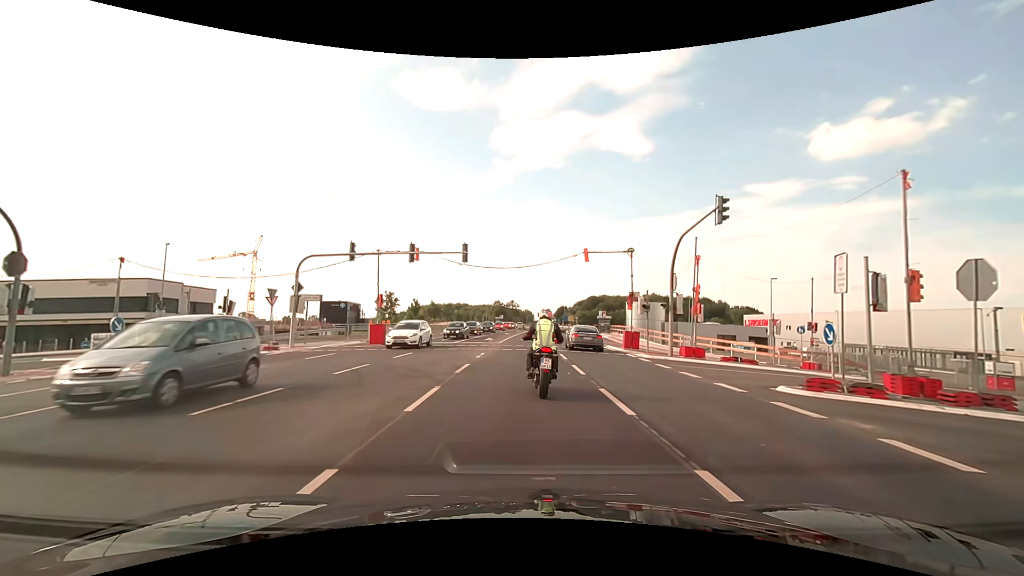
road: primary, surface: asphalt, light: Day
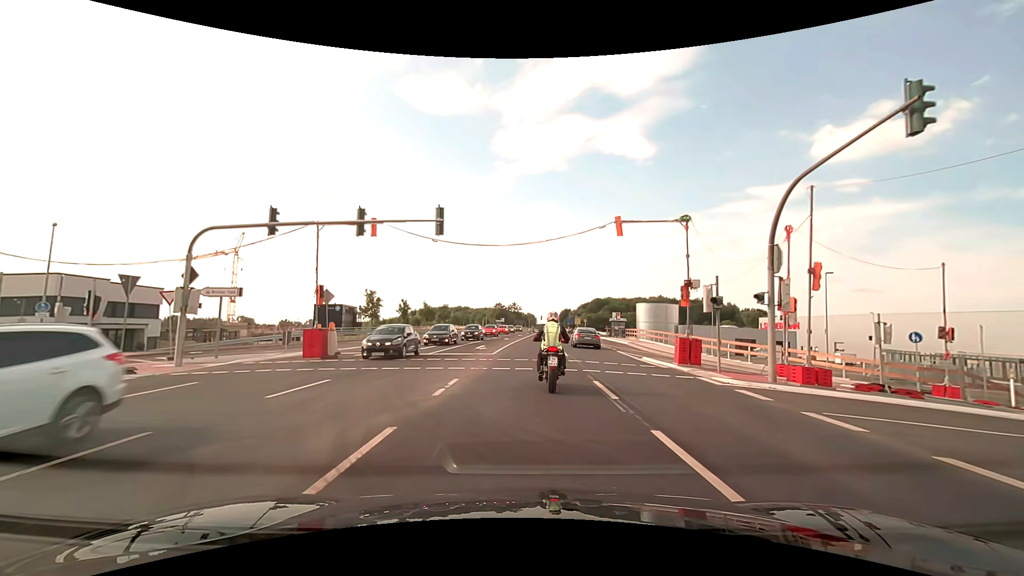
(0.0, +10.1) m; 0°
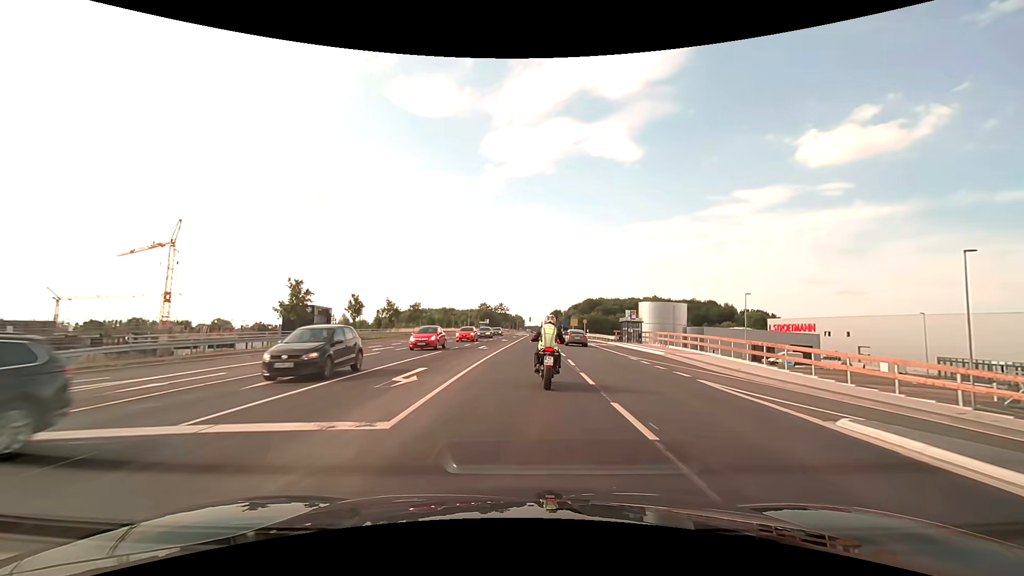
(+0.2, +17.3) m; +1°
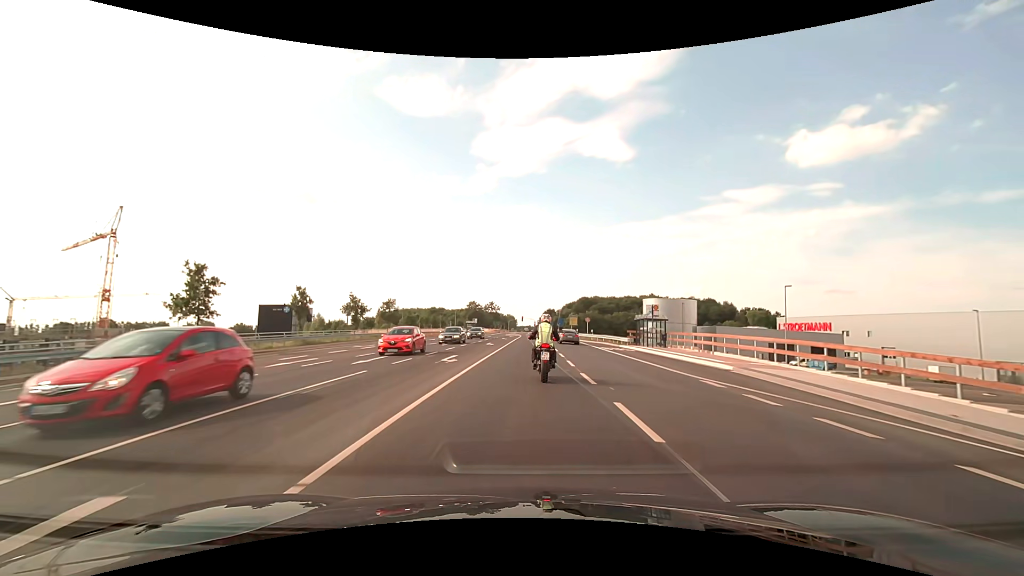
(+0.2, +12.4) m; +1°
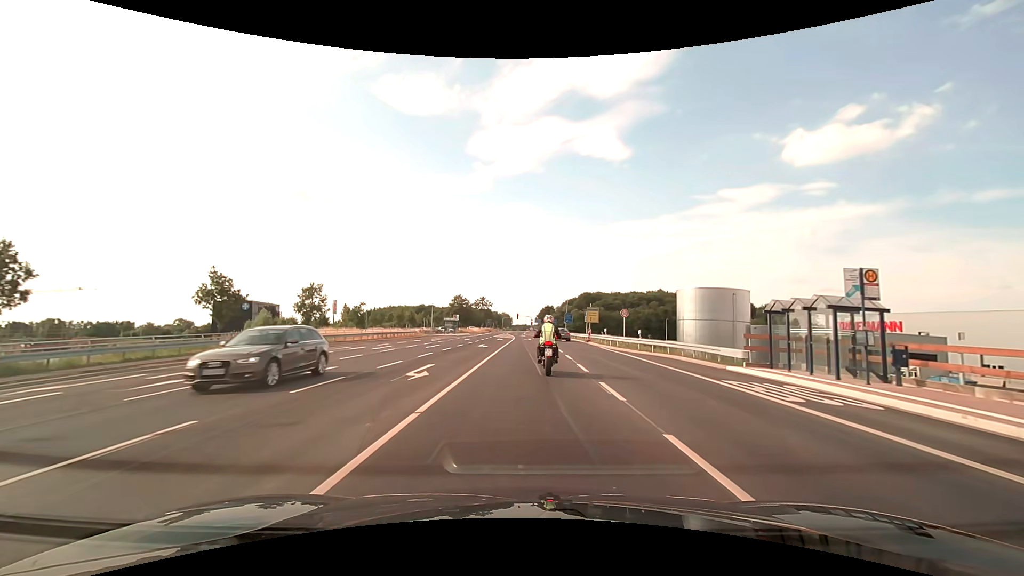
(+0.2, +26.8) m; 0°
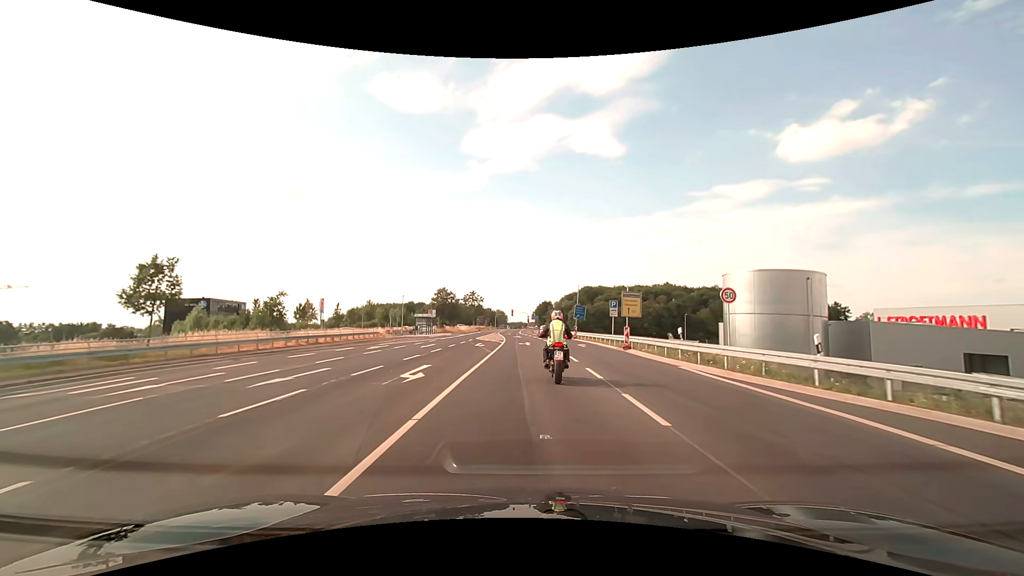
(+0.1, +20.7) m; +1°
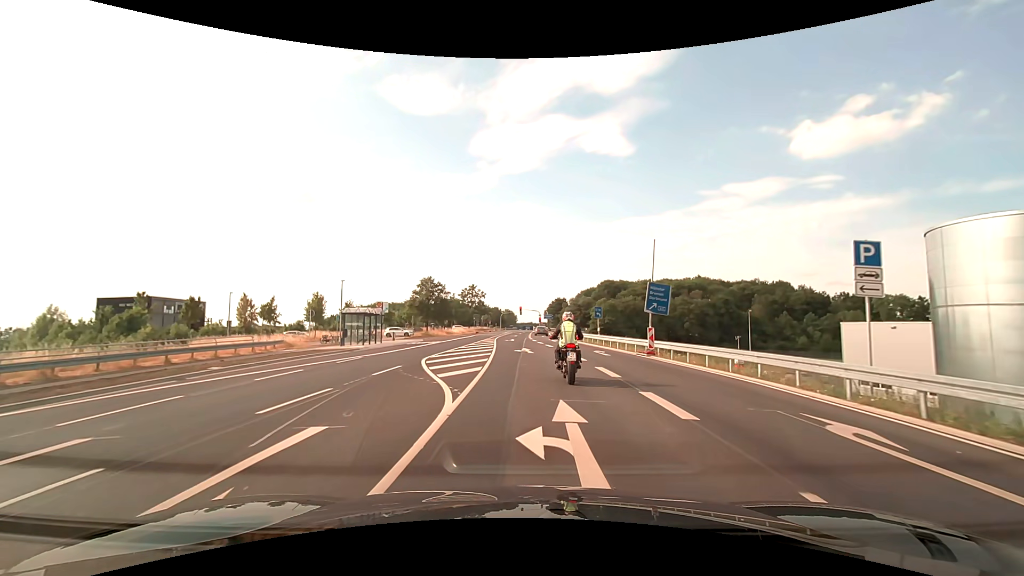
(-0.1, +29.7) m; -1°
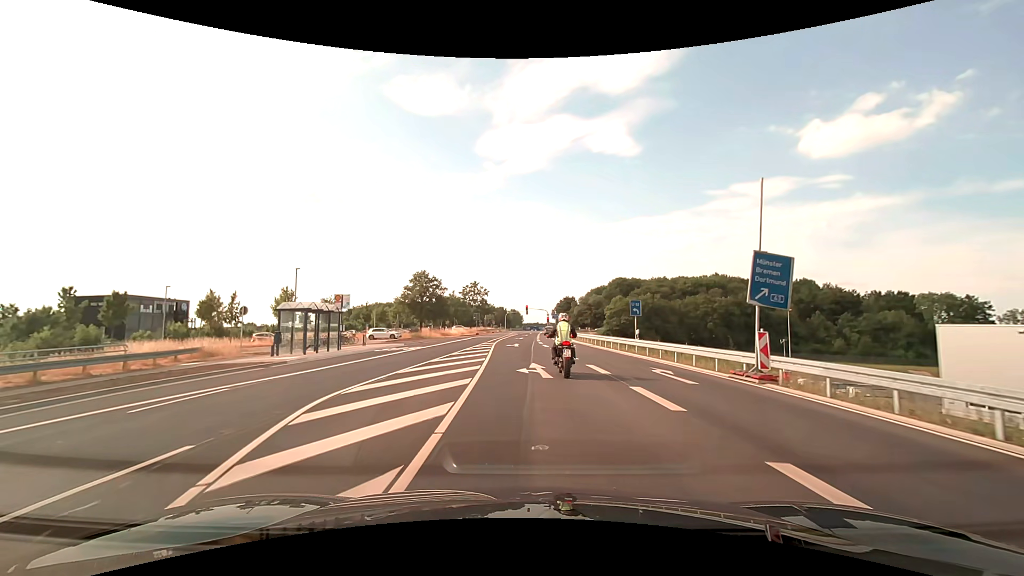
(-0.1, +11.3) m; -1°
(0, +10) (0, +20) (-1, +30) (-1, +40) (-1, +50) (-1, +60) (0, +70) (0, +80) (+1, +90) (+1, +100) m
